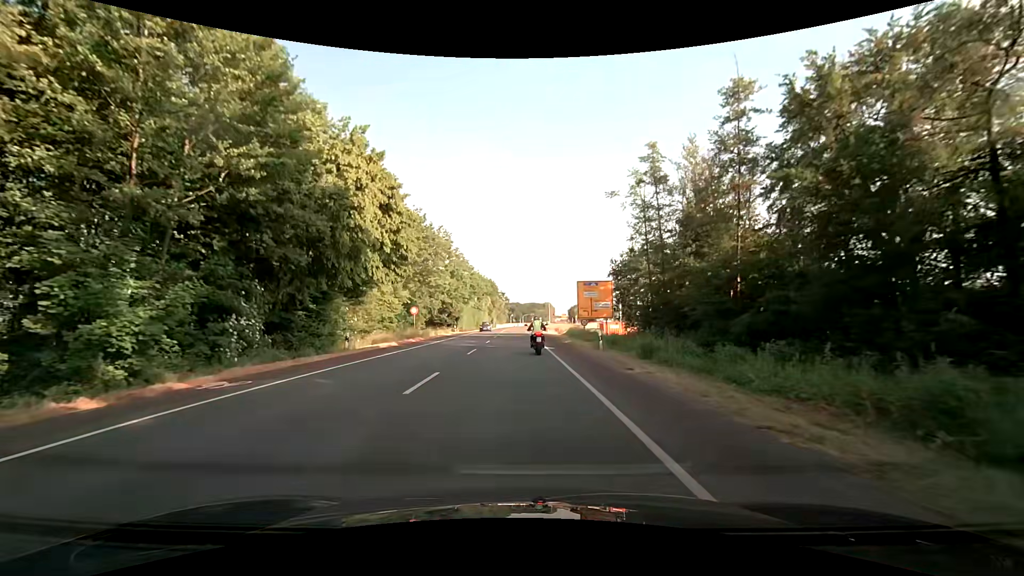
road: secondary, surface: asphalt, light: Day
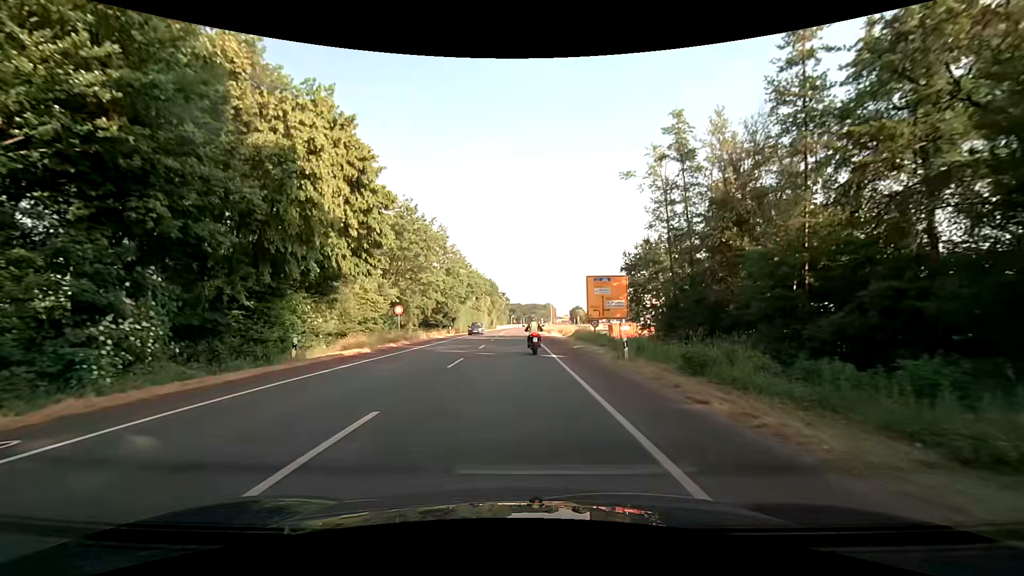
(0.0, +5.6) m; +1°
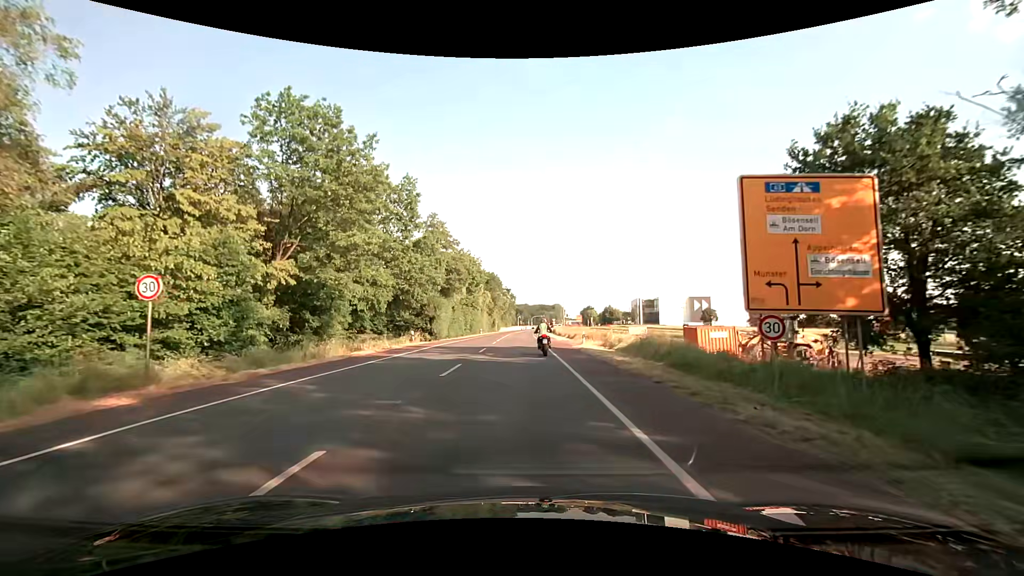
(-0.2, +25.4) m; -1°
(0, +10) (0, +20) (0, +30) (0, +40) (0, +50) (0, +60) (0, +70) (0, +80) (0, +90) (0, +100) m
